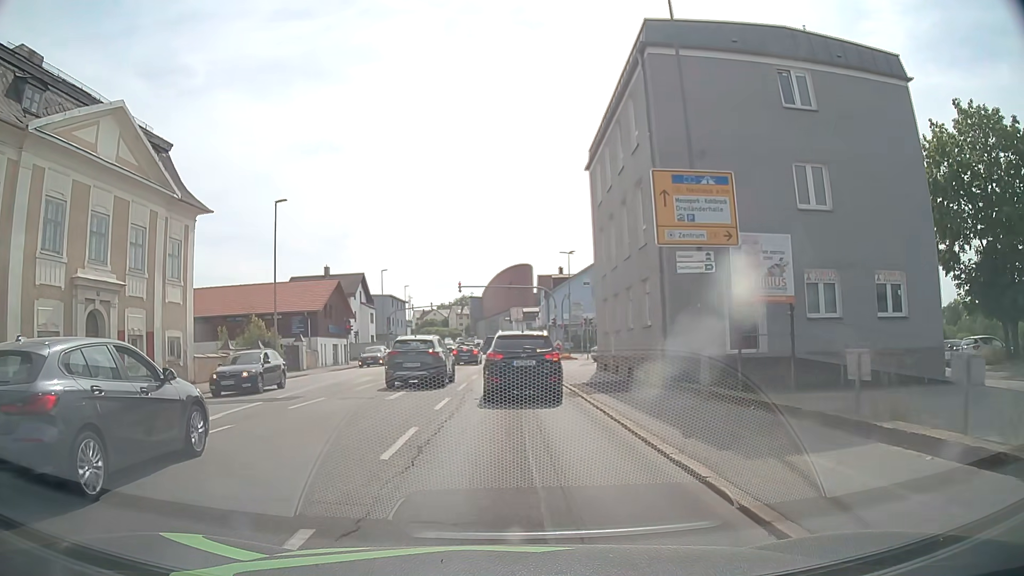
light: Day
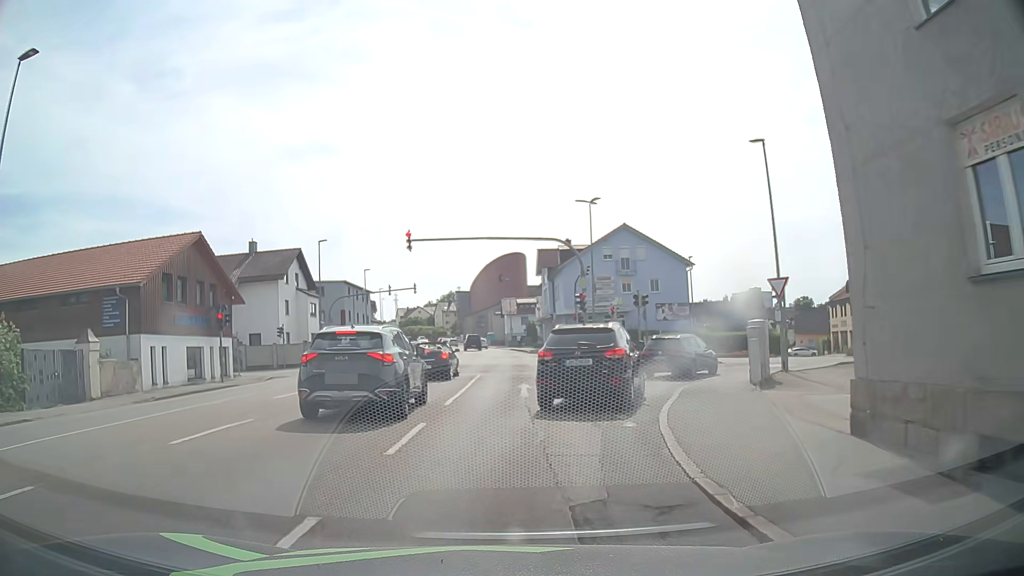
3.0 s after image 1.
(0.0, +24.0) m; 0°
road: tertiary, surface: asphalt
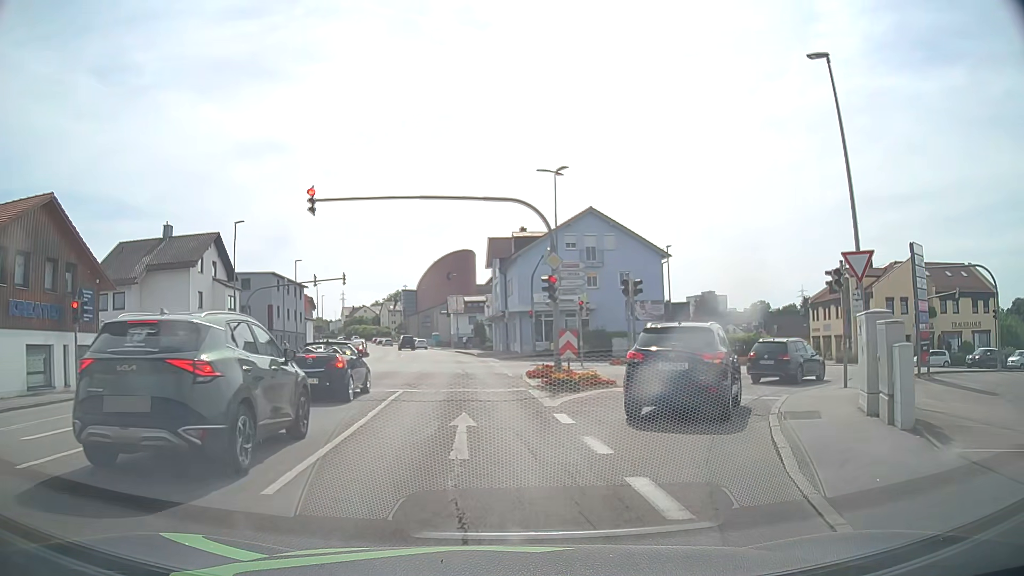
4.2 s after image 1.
(+0.2, +8.5) m; +4°
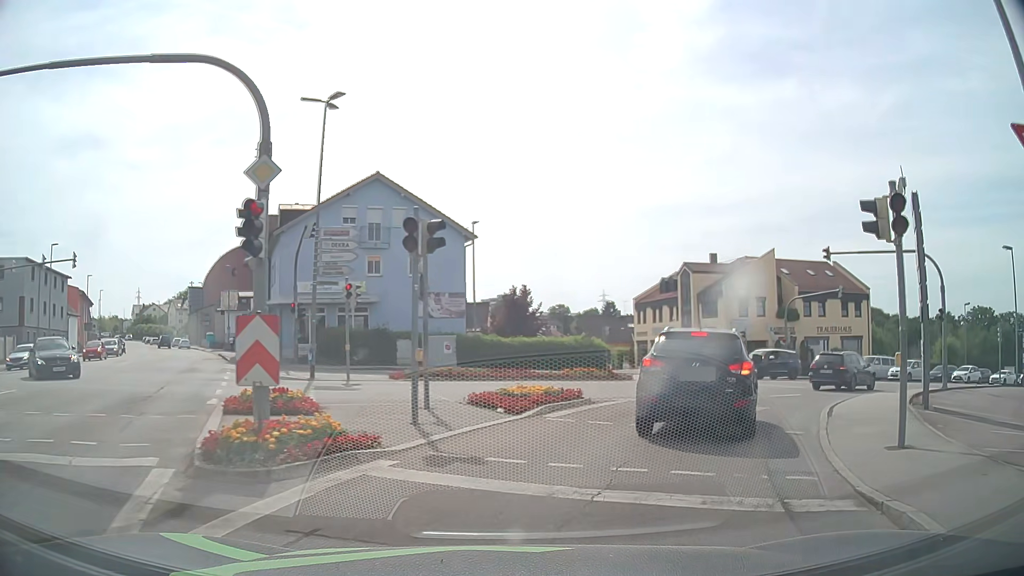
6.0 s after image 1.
(+1.7, +10.9) m; +18°
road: tertiary_link
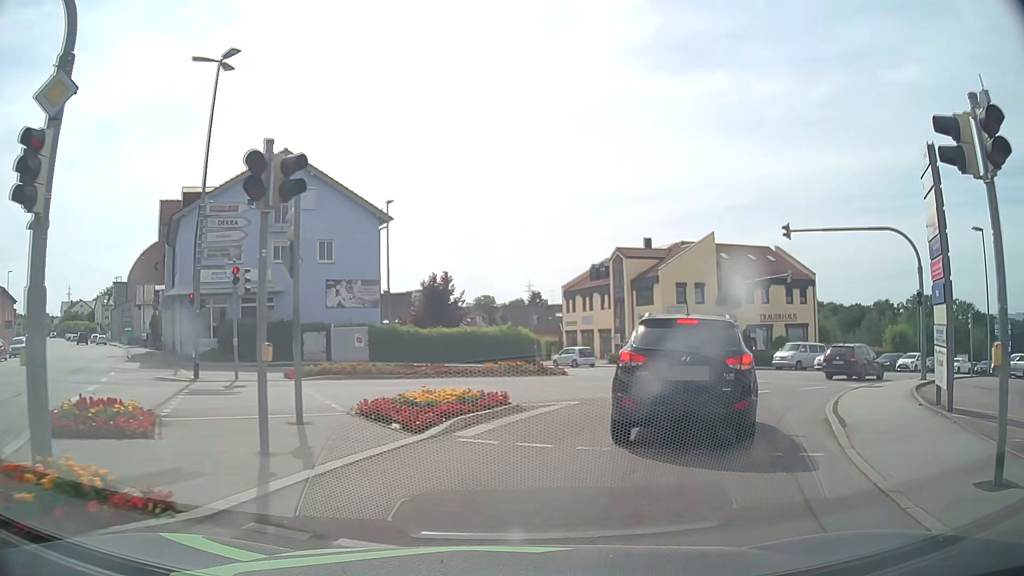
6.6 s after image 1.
(+0.2, +3.4) m; +8°
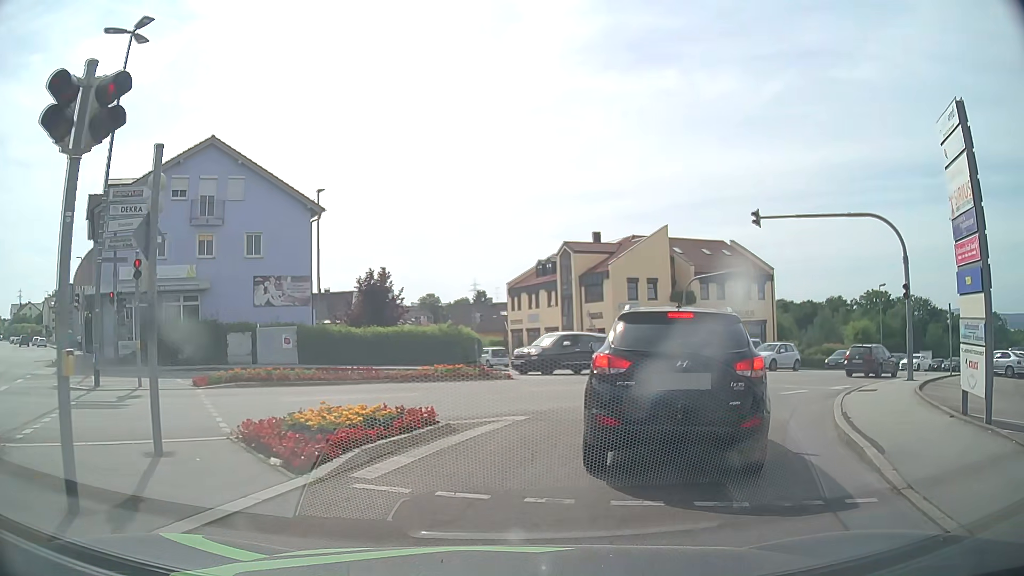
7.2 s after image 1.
(0.0, +2.4) m; +4°
